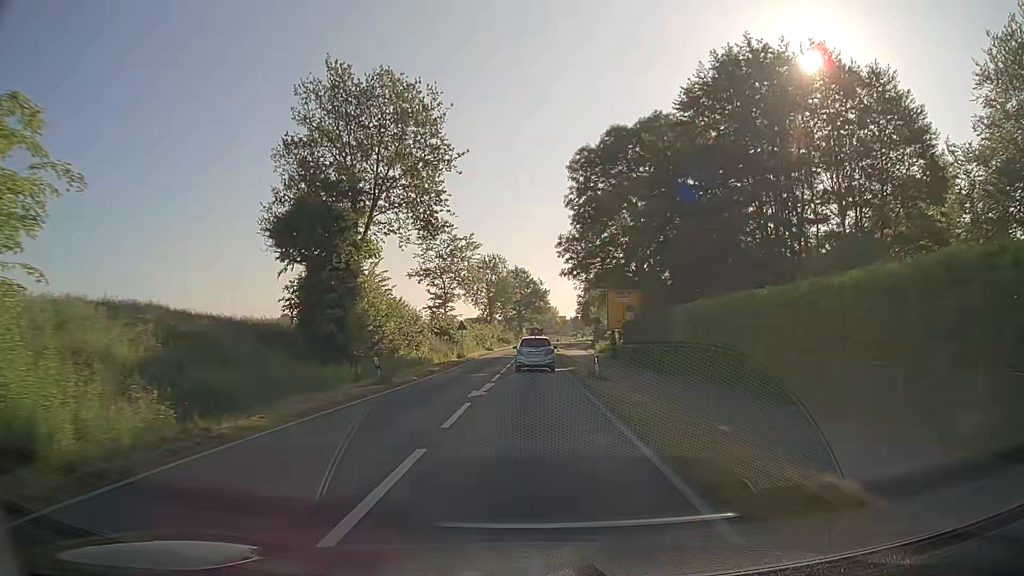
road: secondary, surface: asphalt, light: Day
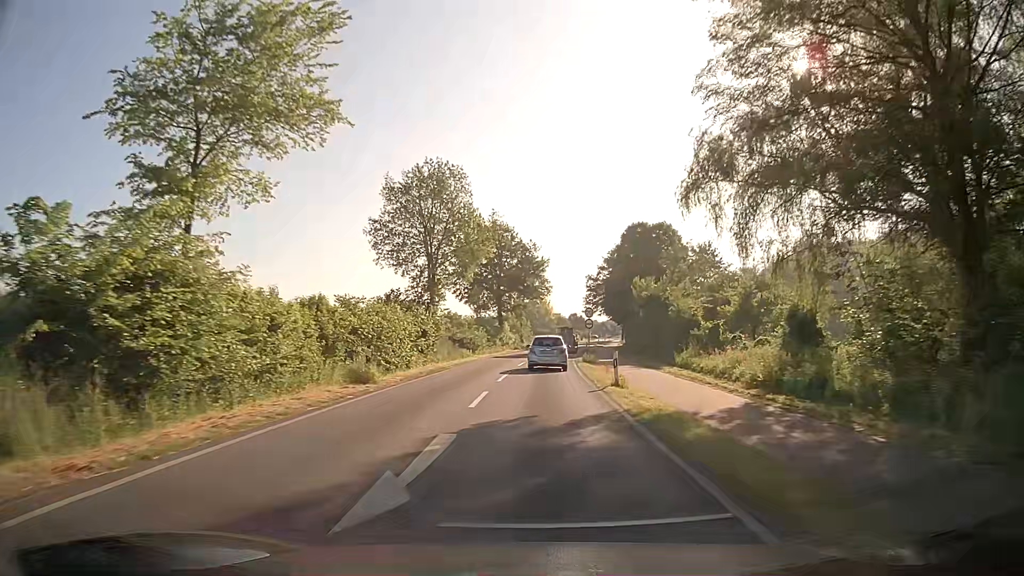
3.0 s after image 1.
(+0.3, +53.3) m; +1°
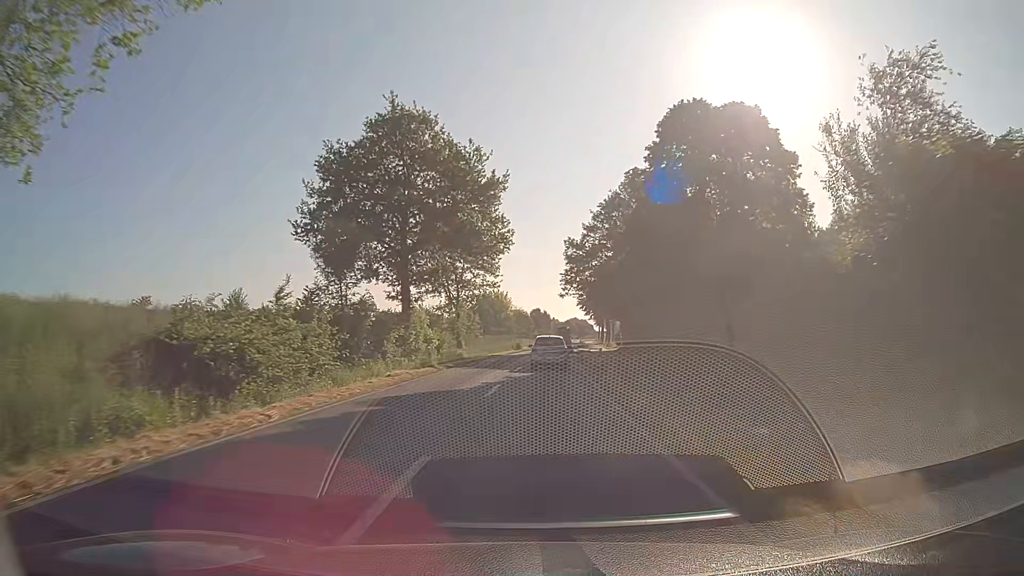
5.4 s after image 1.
(+1.2, +41.7) m; +4°
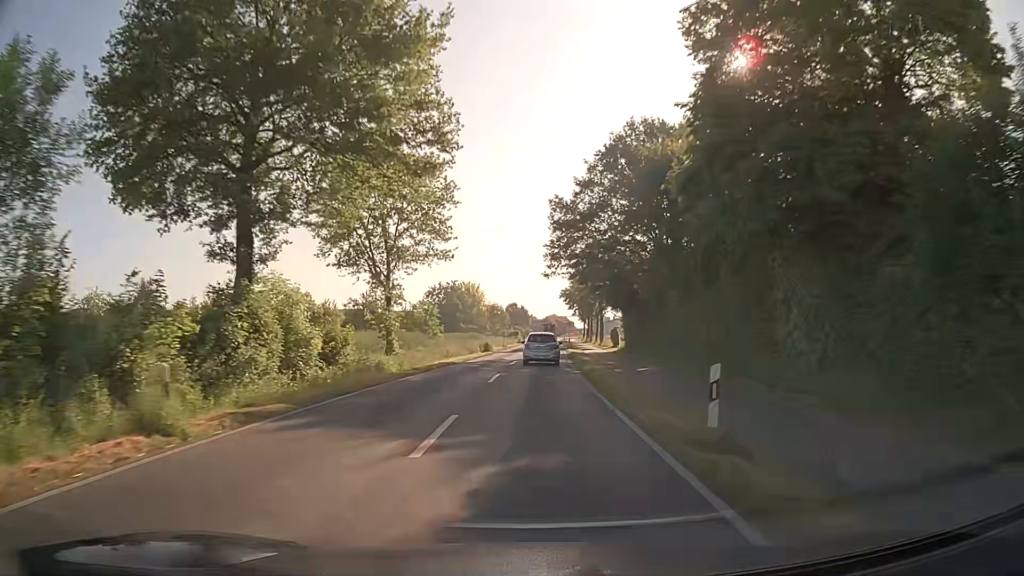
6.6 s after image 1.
(+0.4, +20.1) m; +2°
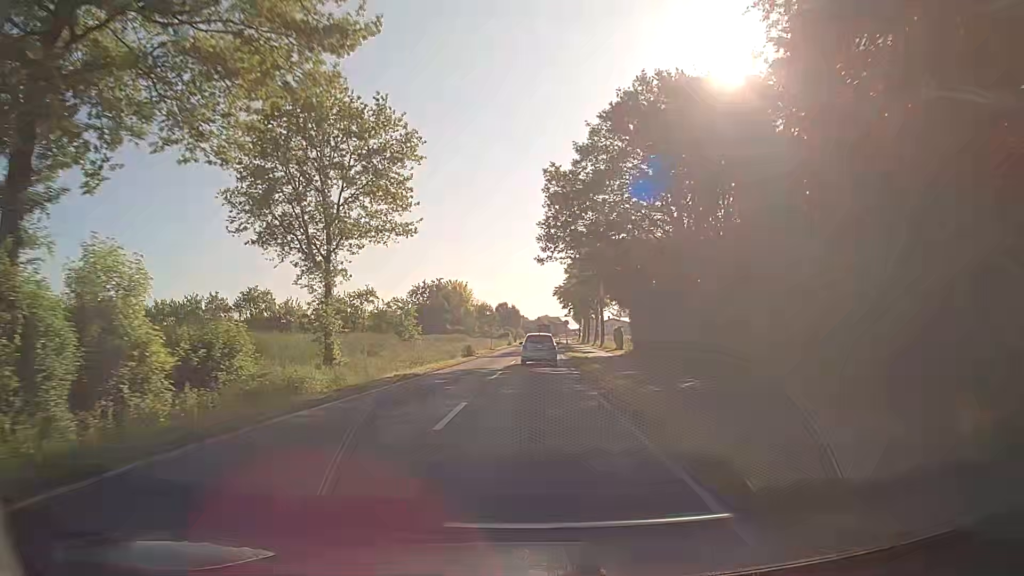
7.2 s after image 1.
(+0.1, +9.8) m; +1°
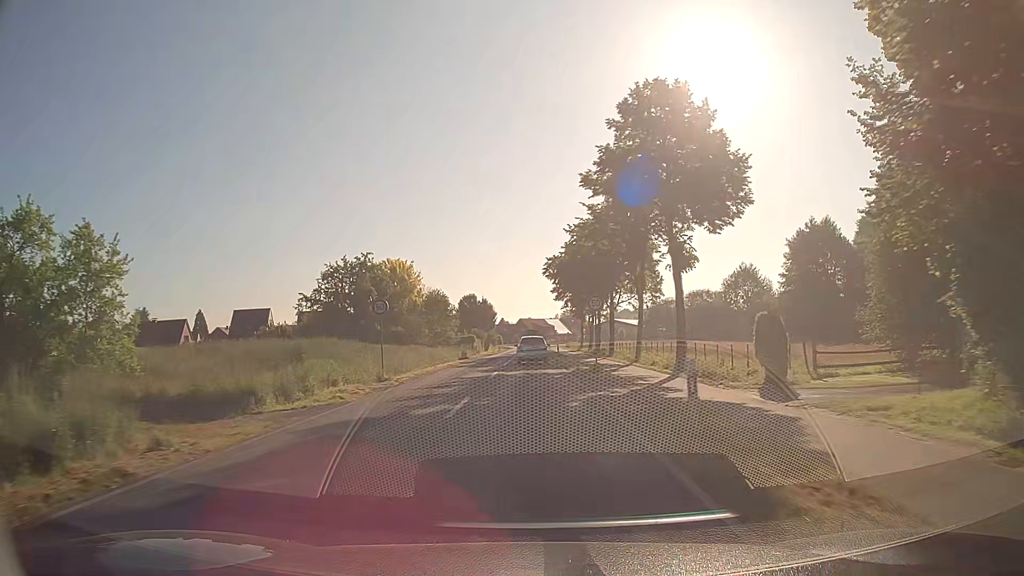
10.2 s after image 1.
(+0.7, +46.0) m; +2°
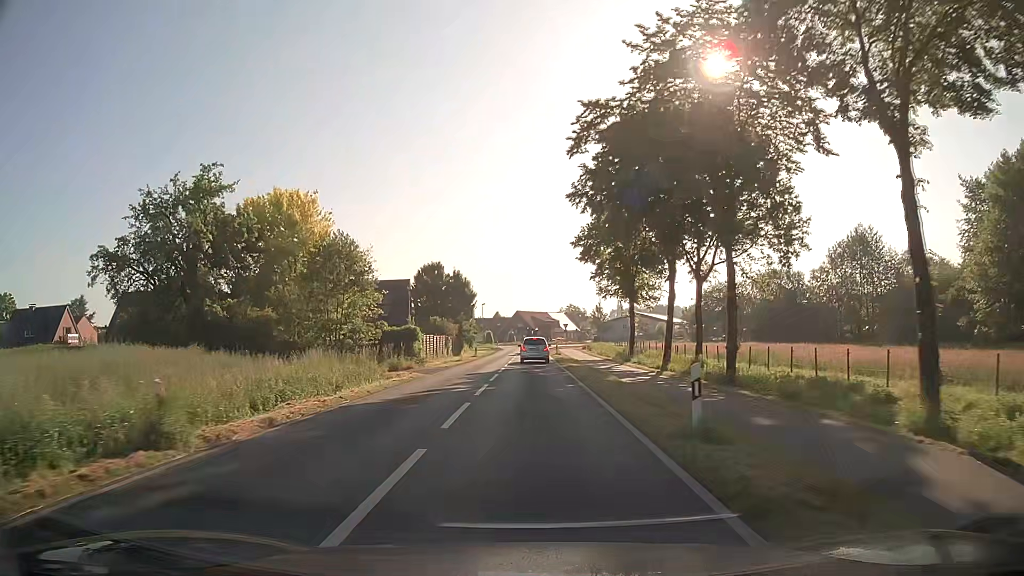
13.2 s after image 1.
(0.0, +43.4) m; 0°
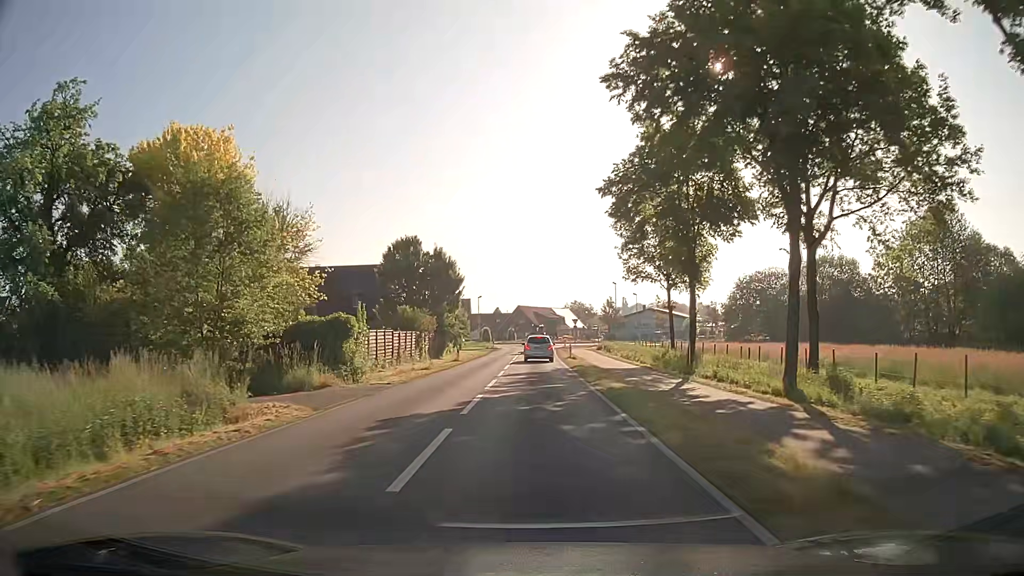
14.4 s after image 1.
(-0.1, +16.2) m; -1°
(0, +10) (0, +20) (0, +30) (0, +40) (0, +50) (+1, +60) (+1, +70) (+2, +80) (+5, +89) (+11, +97) m
